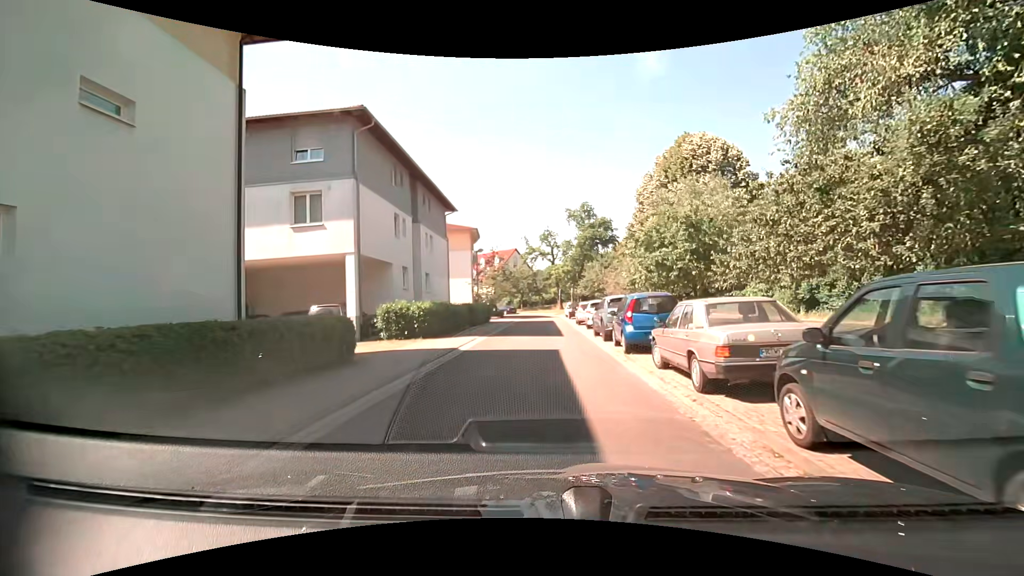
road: residential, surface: asphalt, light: Day
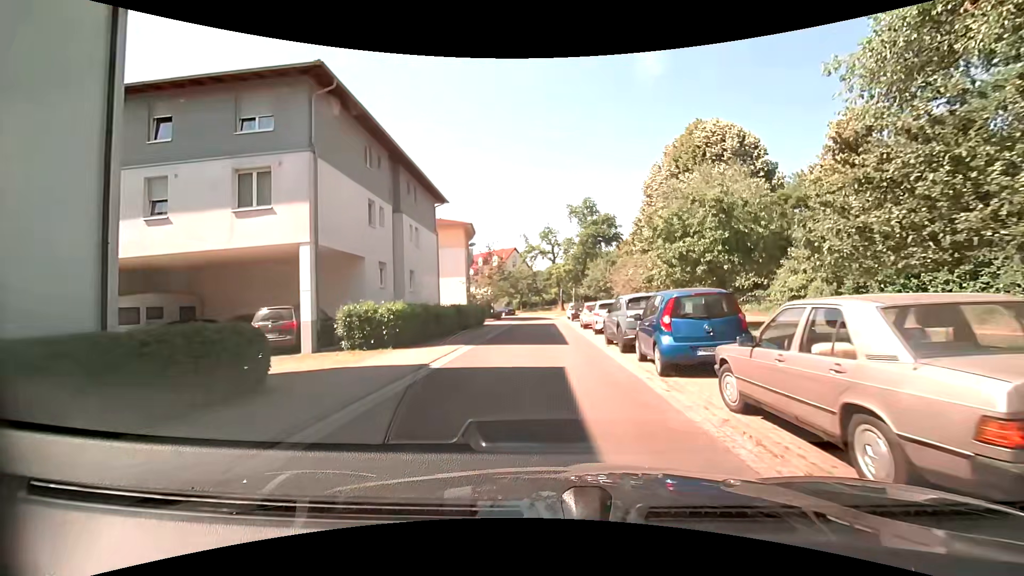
(0.0, +3.9) m; +1°
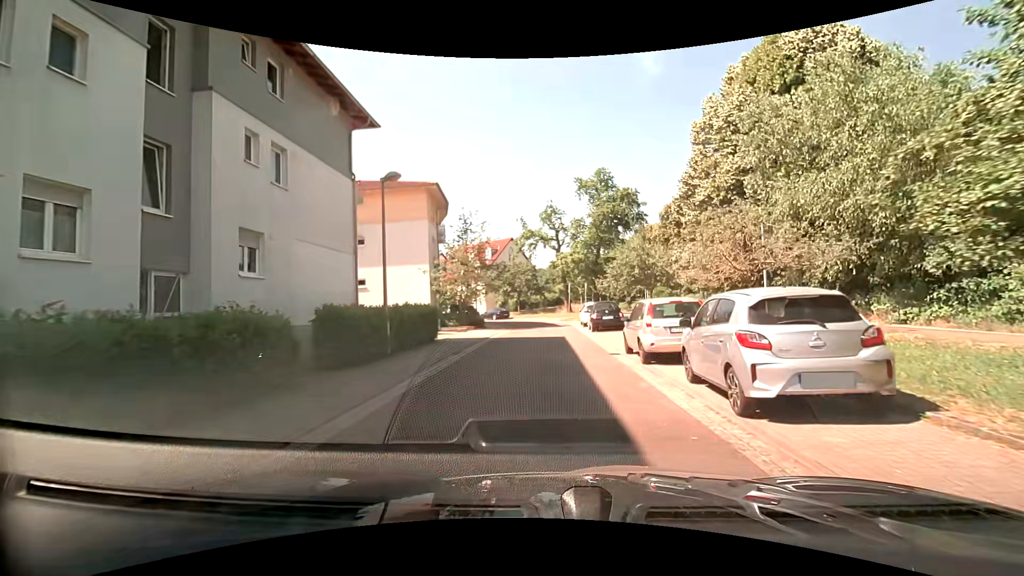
(-0.3, +16.3) m; -1°
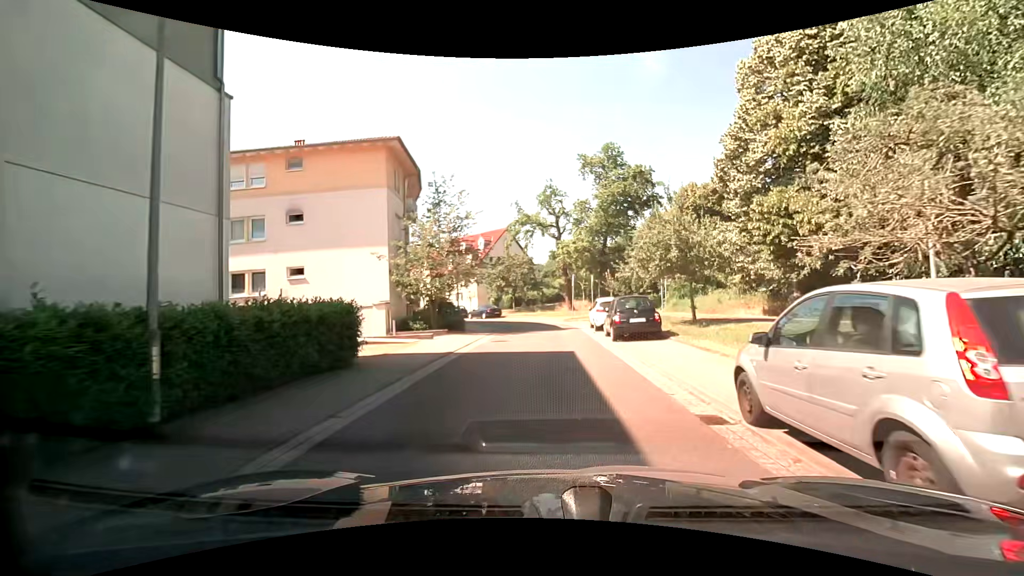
(0.0, +8.3) m; +1°
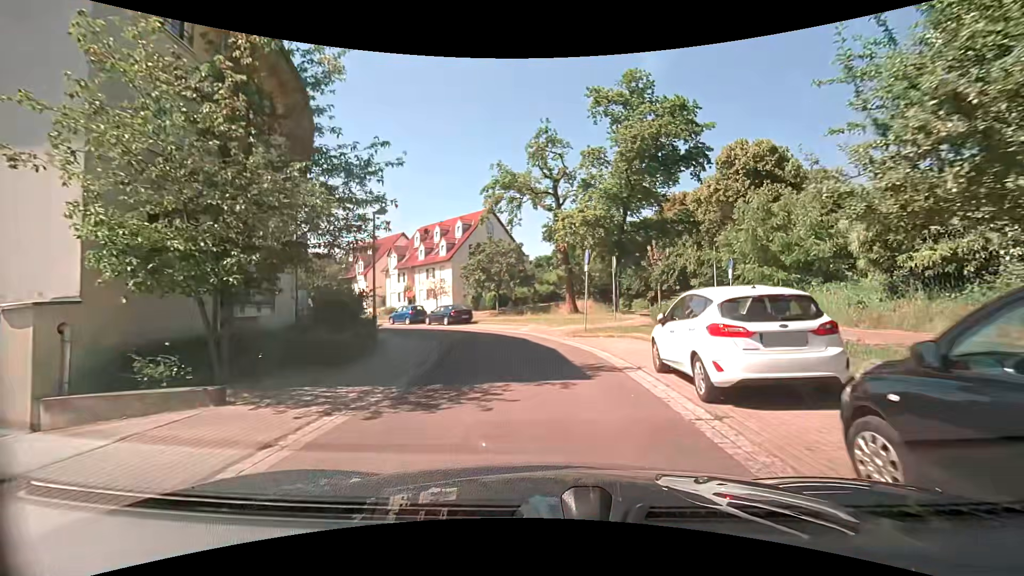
(0.0, +16.1) m; 0°
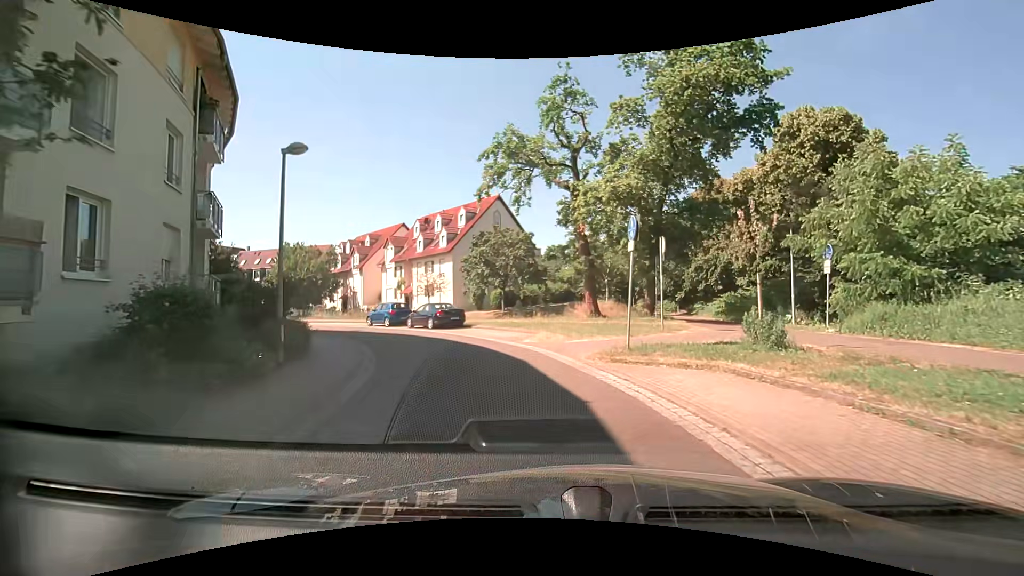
(-0.1, +7.6) m; -2°
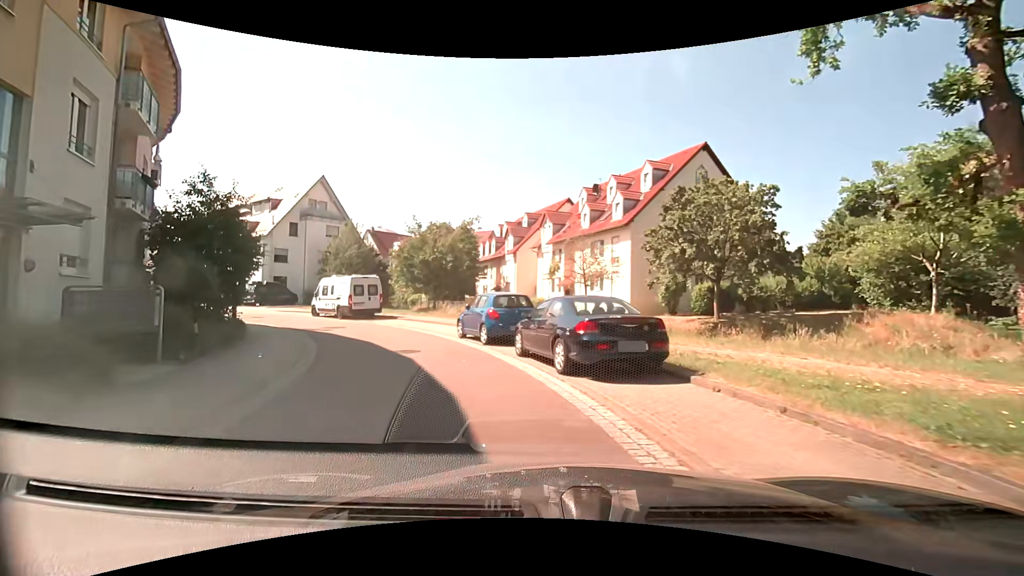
(-2.5, +17.0) m; -21°
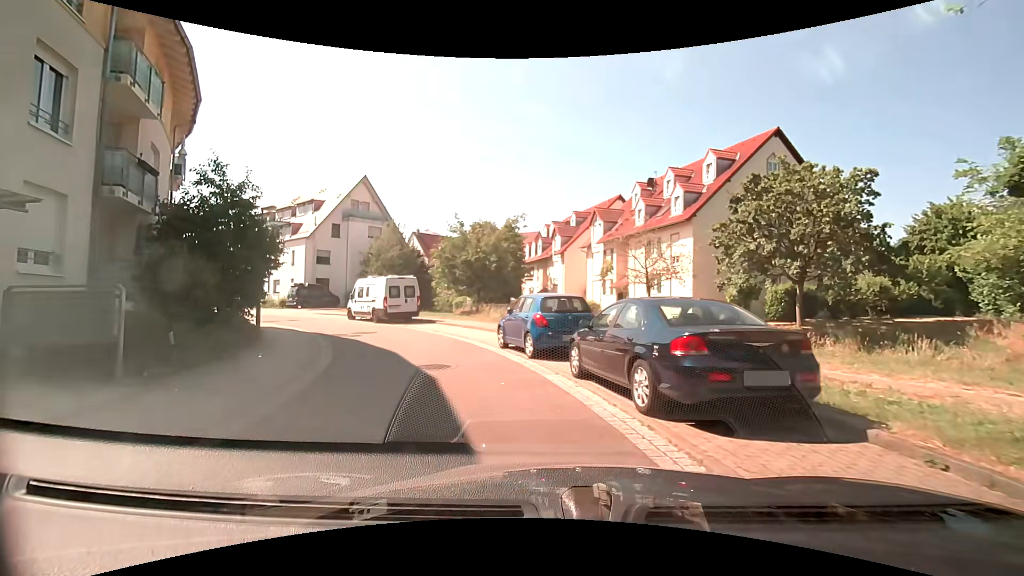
(-0.1, +2.7) m; -5°
